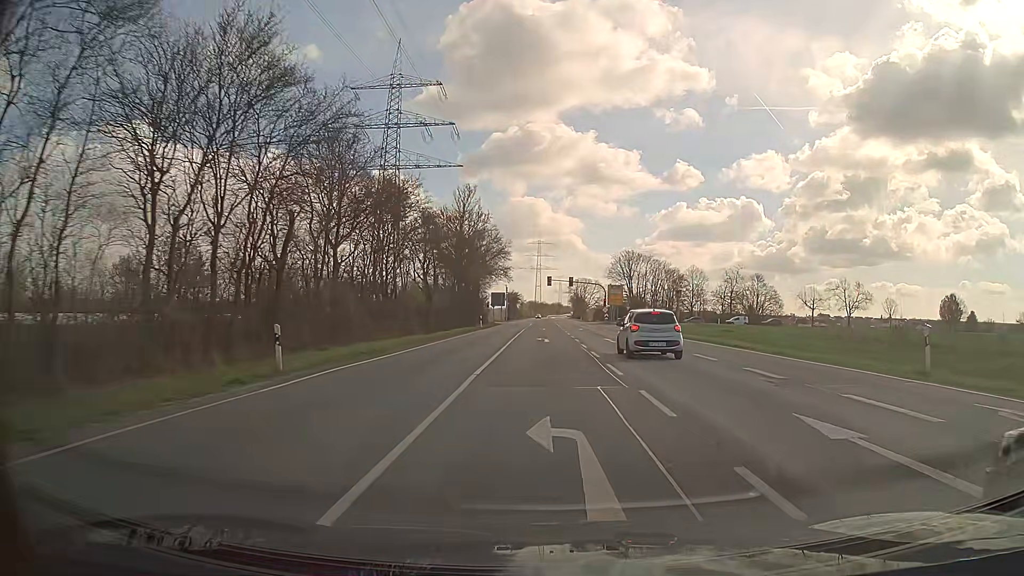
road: secondary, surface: asphalt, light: Day
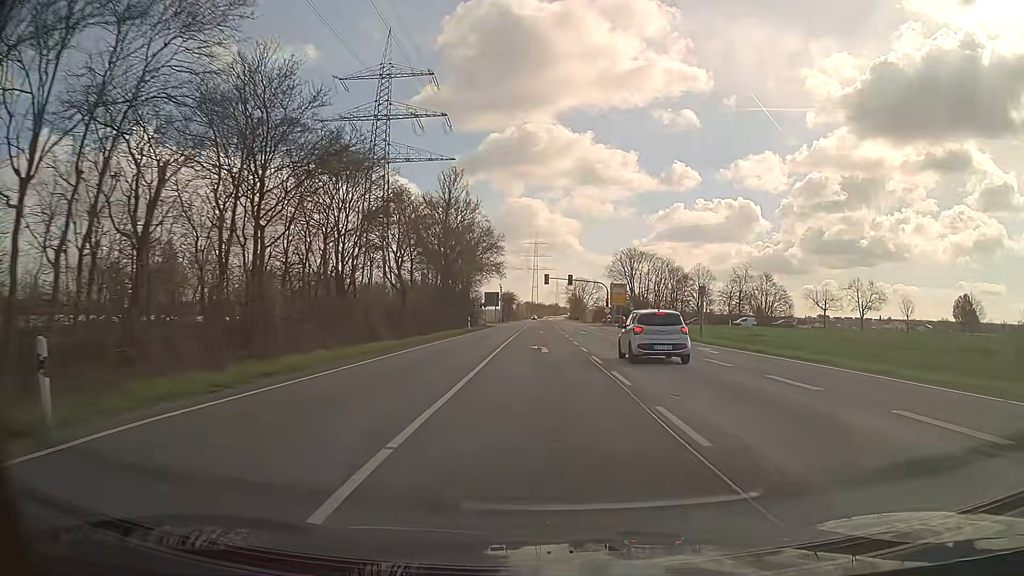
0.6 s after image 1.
(0.0, +7.9) m; 0°
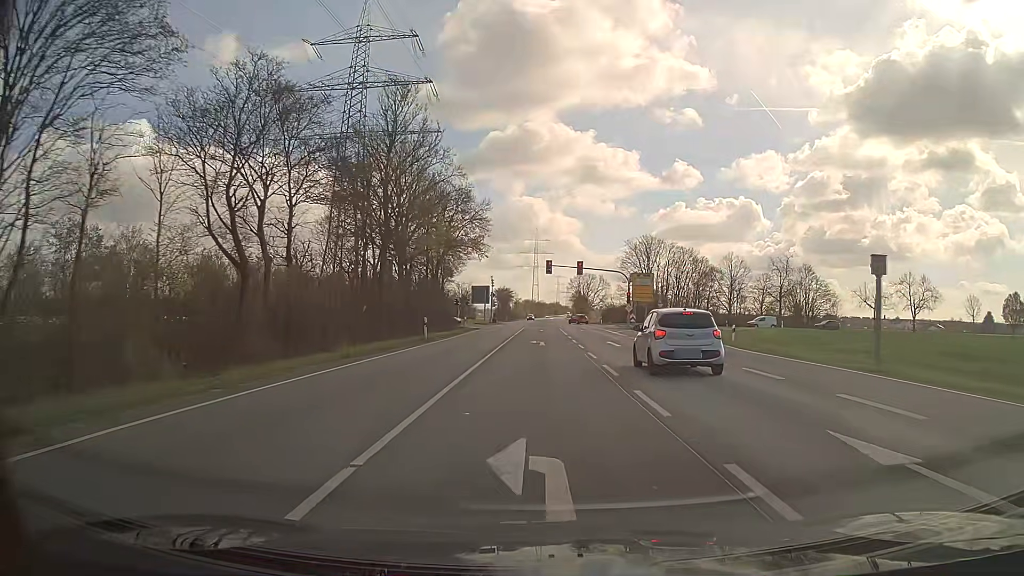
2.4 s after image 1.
(-0.1, +21.5) m; 0°
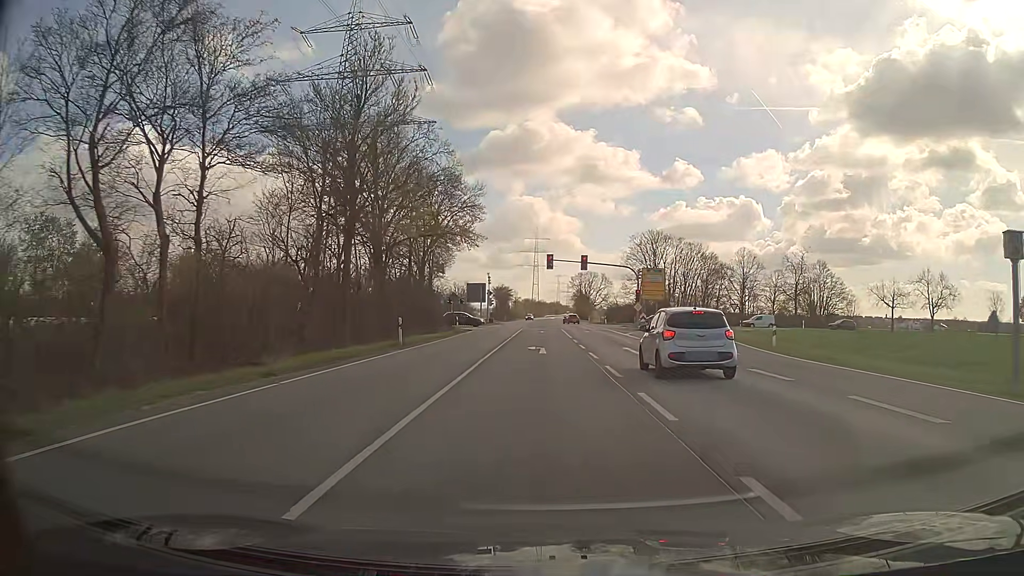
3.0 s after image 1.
(0.0, +6.3) m; 0°
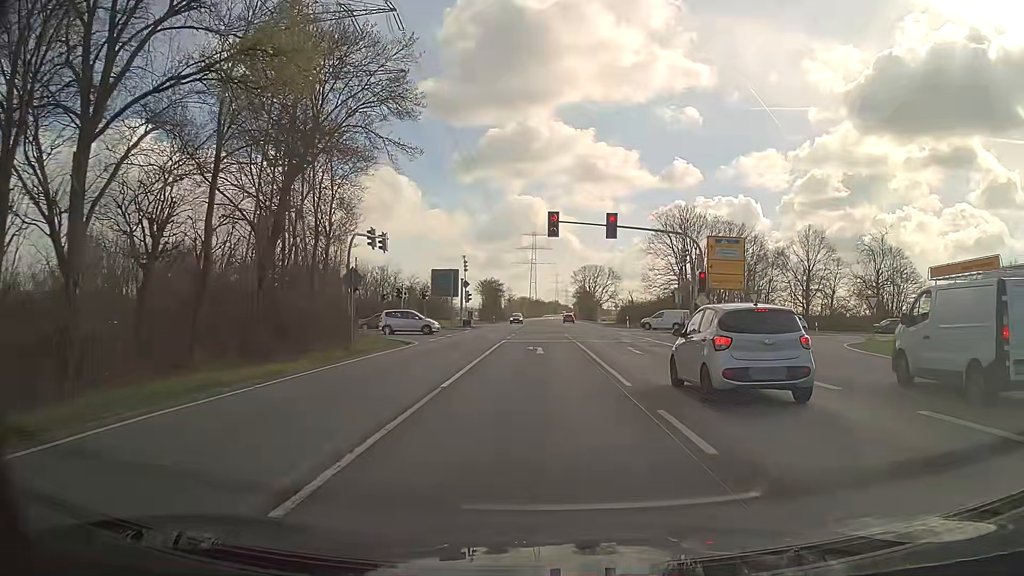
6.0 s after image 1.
(0.0, +25.6) m; 0°
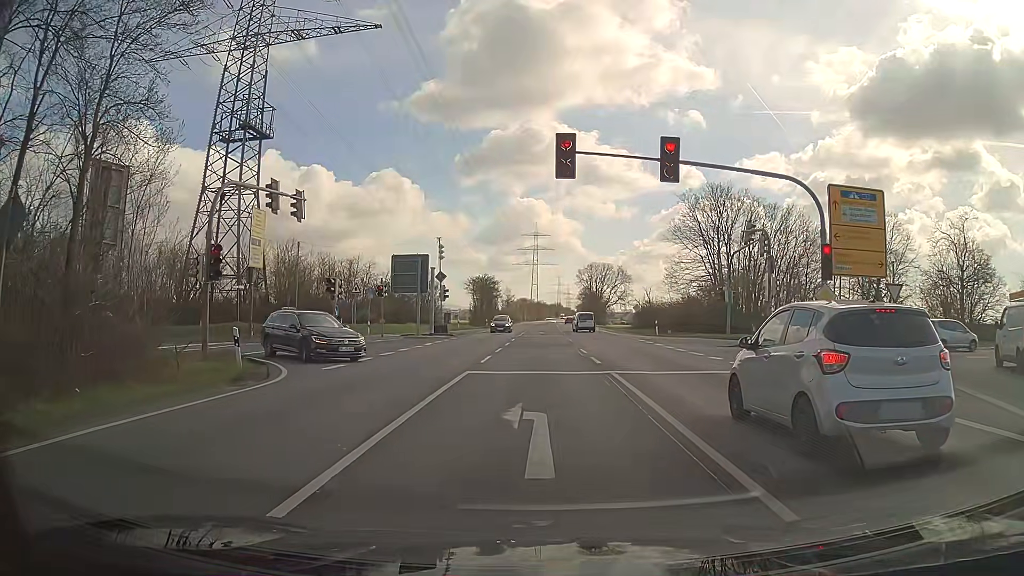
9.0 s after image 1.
(0.0, +16.2) m; -1°
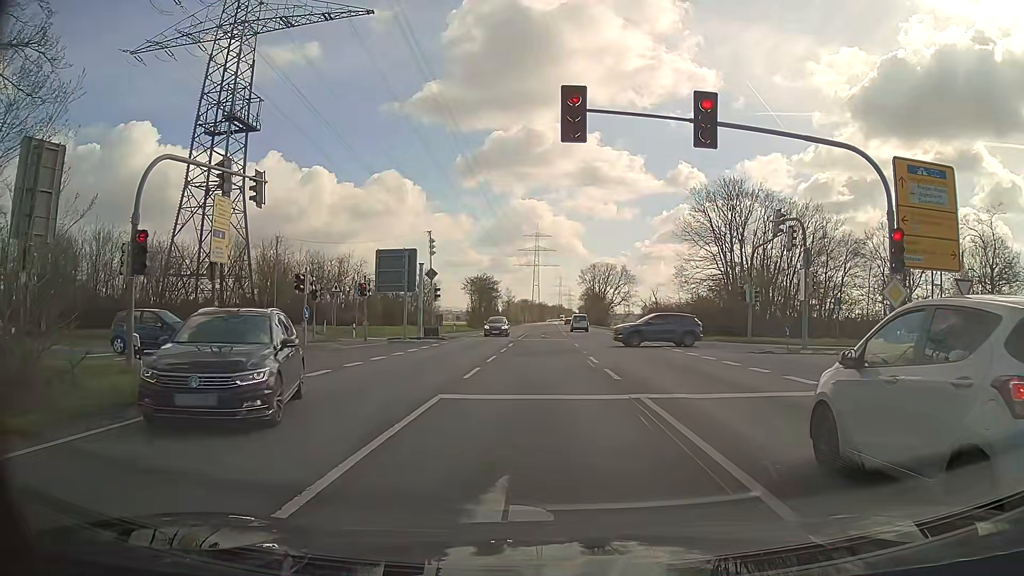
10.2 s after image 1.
(0.0, +4.4) m; +1°
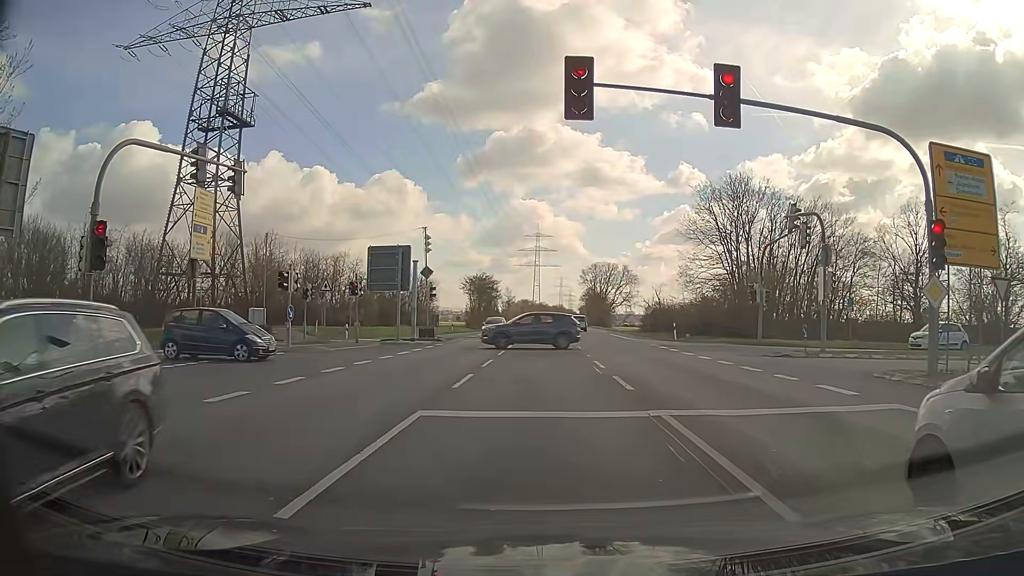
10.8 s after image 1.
(0.0, +1.9) m; +1°
